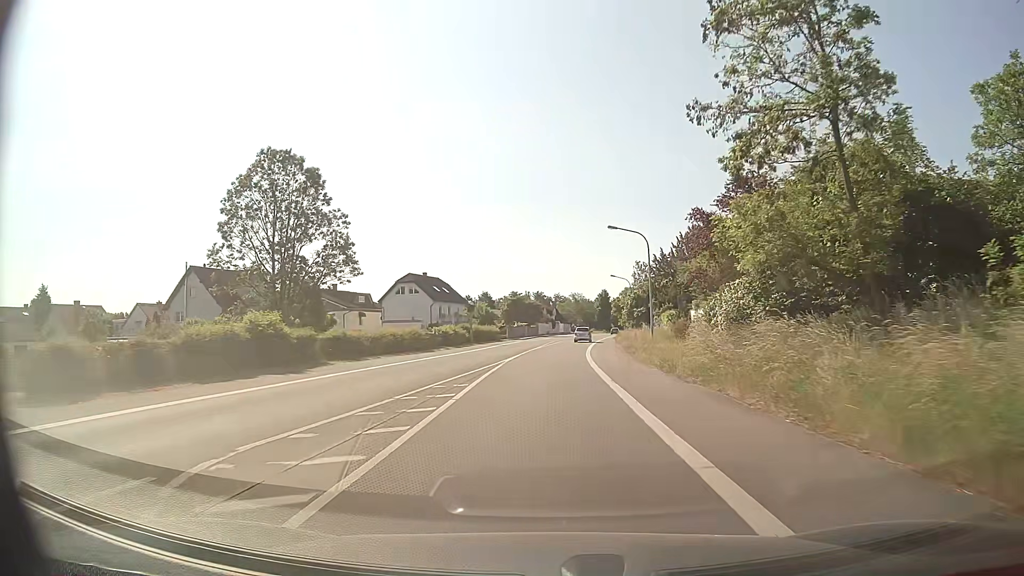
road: primary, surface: asphalt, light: Day
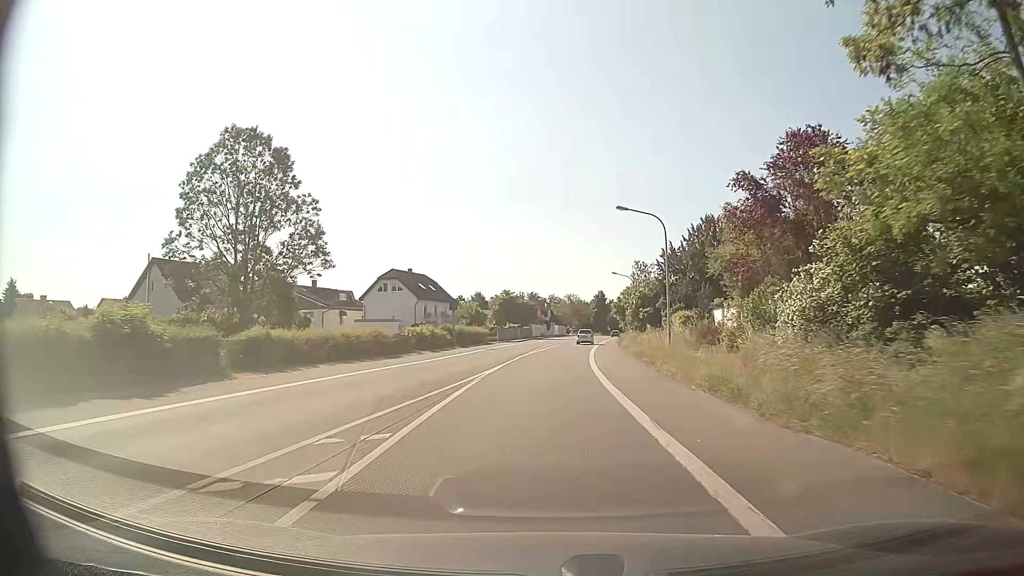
(0.0, +7.6) m; +1°
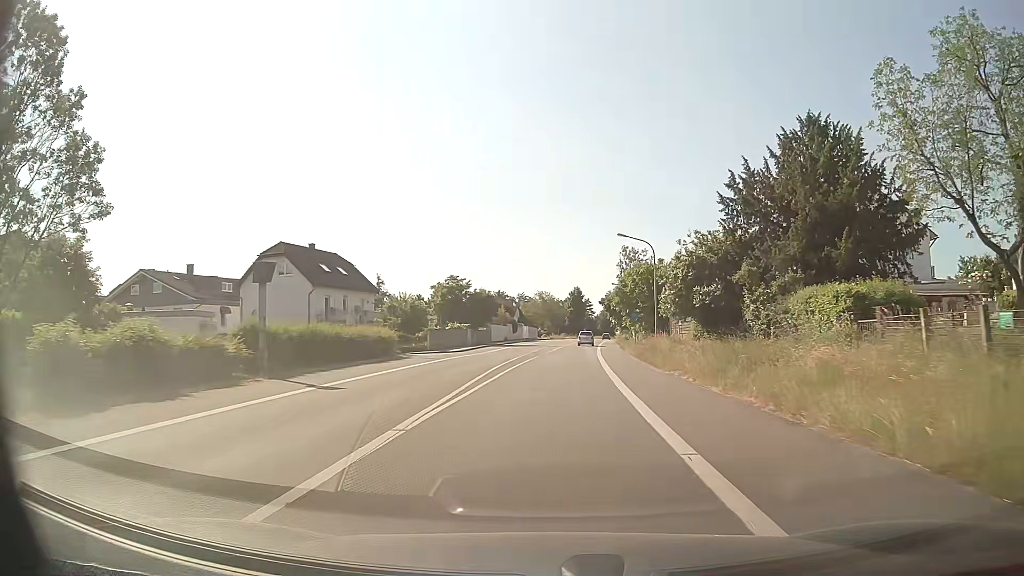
(+0.7, +30.7) m; +2°
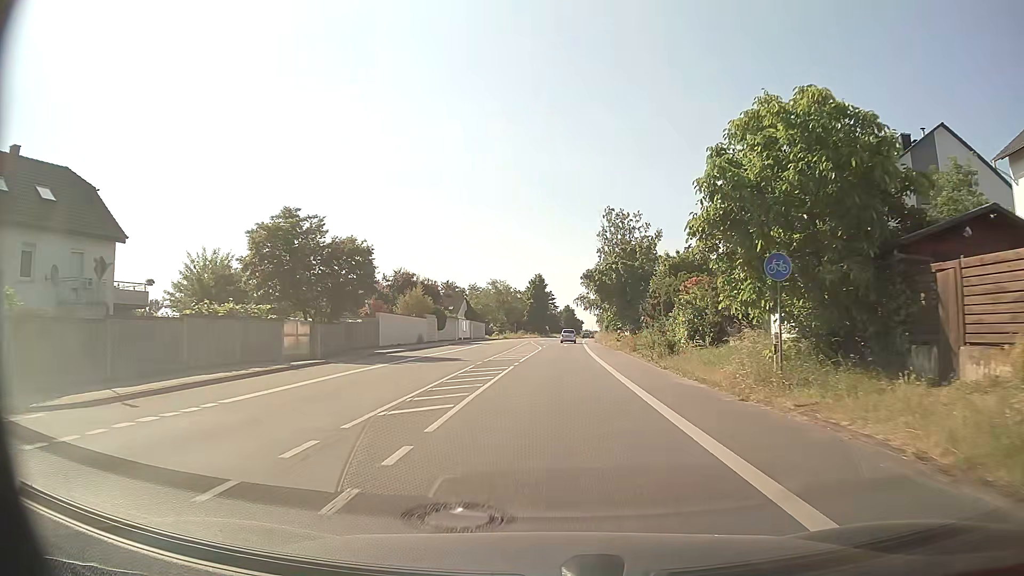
(+1.2, +38.6) m; +4°
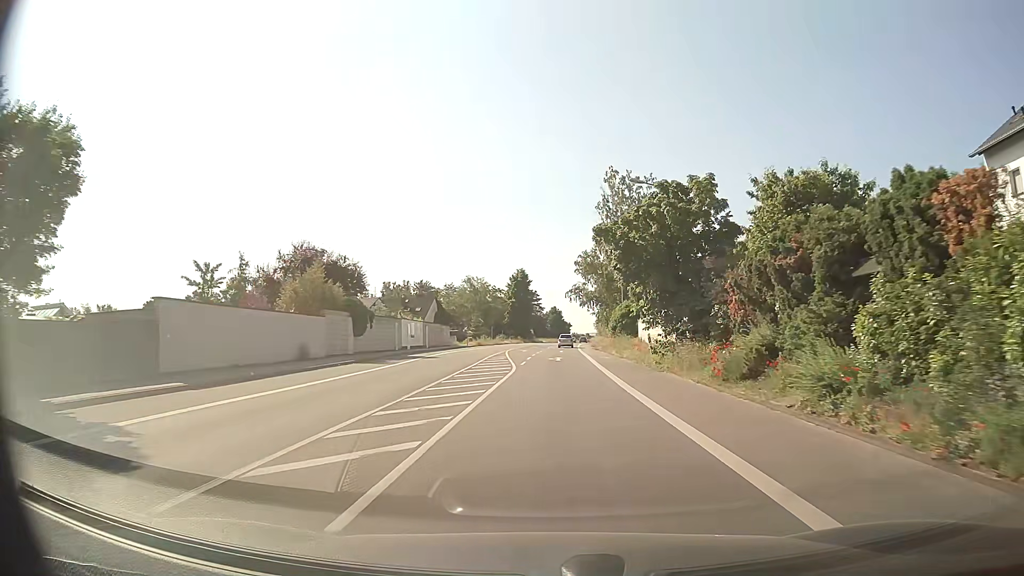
(+0.3, +23.2) m; +1°
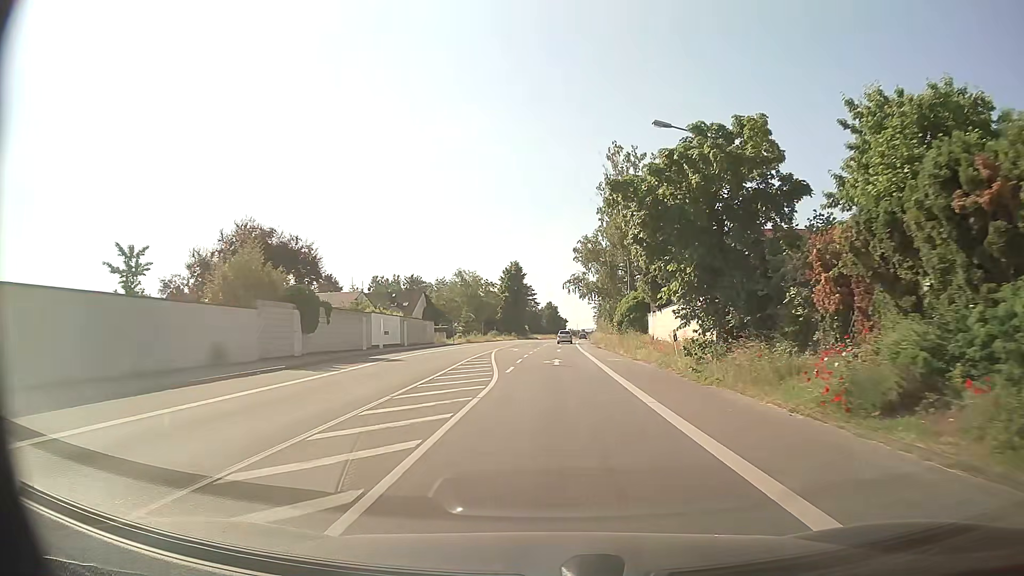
(0.0, +7.7) m; 0°
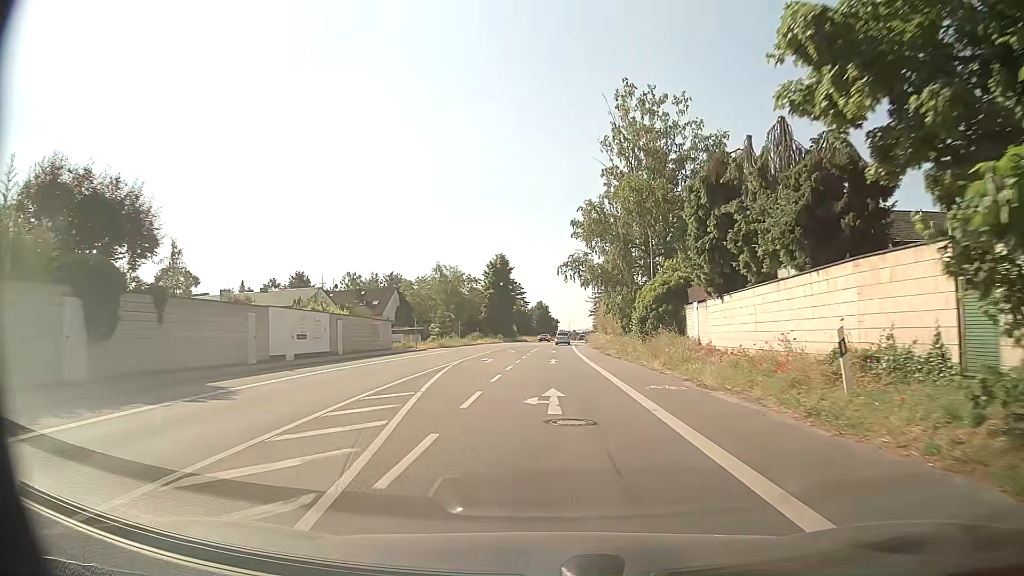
(+0.1, +15.5) m; +1°
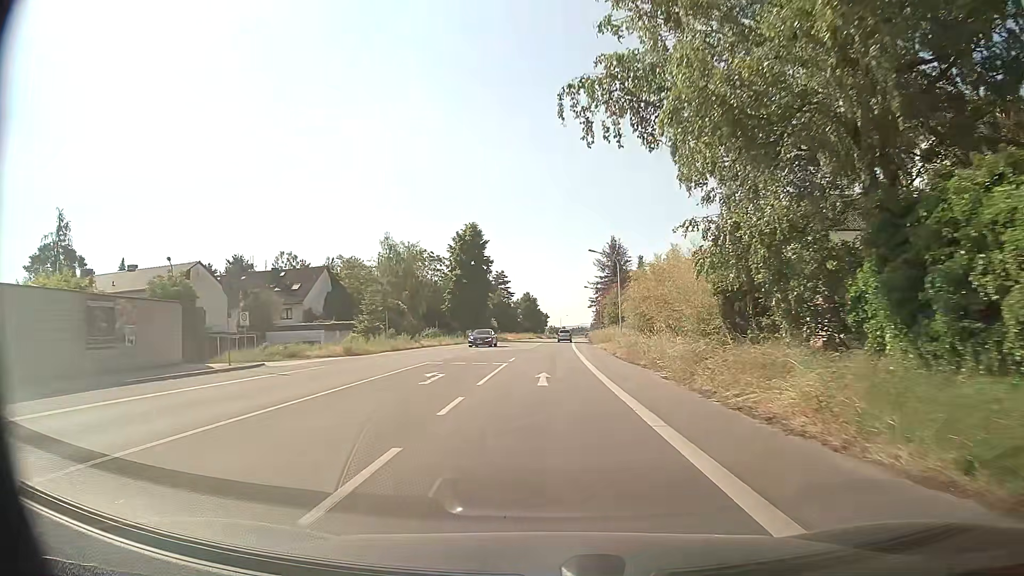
(+0.3, +31.2) m; +1°
(0, +10) (0, +20) (0, +30) (0, +40) (+1, +50) (+1, +60) (+1, +70) (+2, +80) (+3, +90) (+3, +100) m
